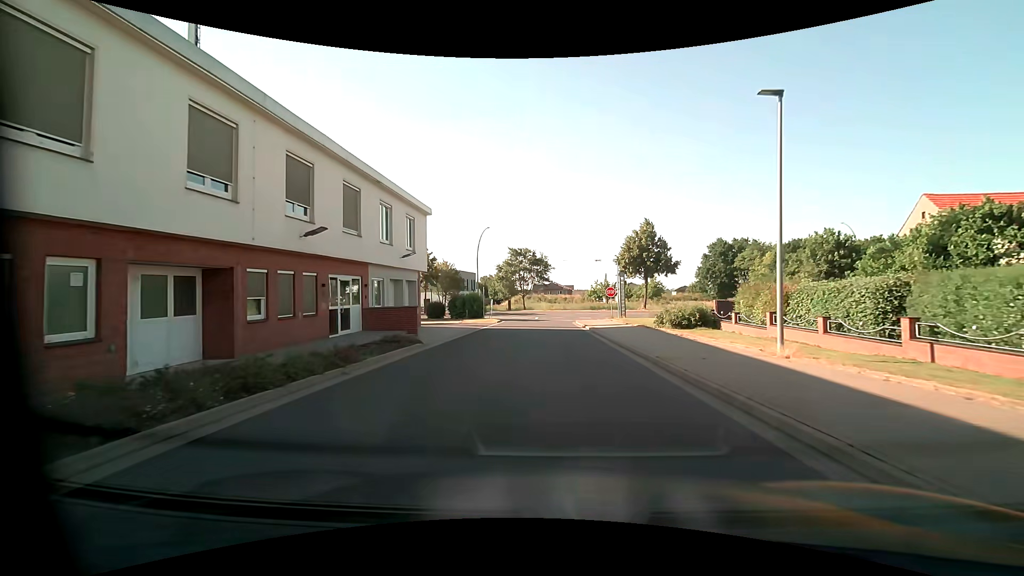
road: residential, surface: asphalt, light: Day
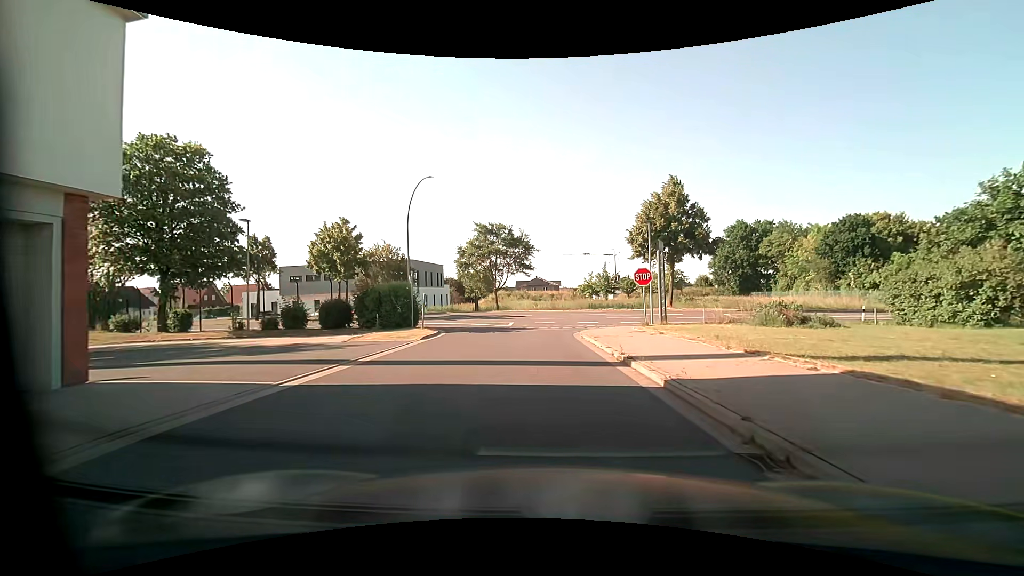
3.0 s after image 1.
(+0.3, +21.4) m; +2°
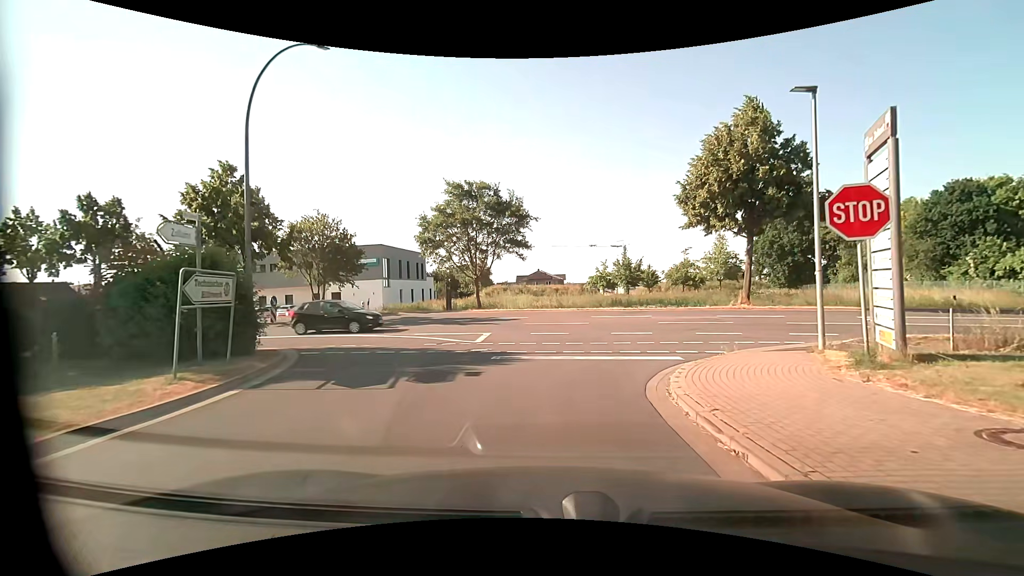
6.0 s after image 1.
(-0.2, +16.4) m; -1°
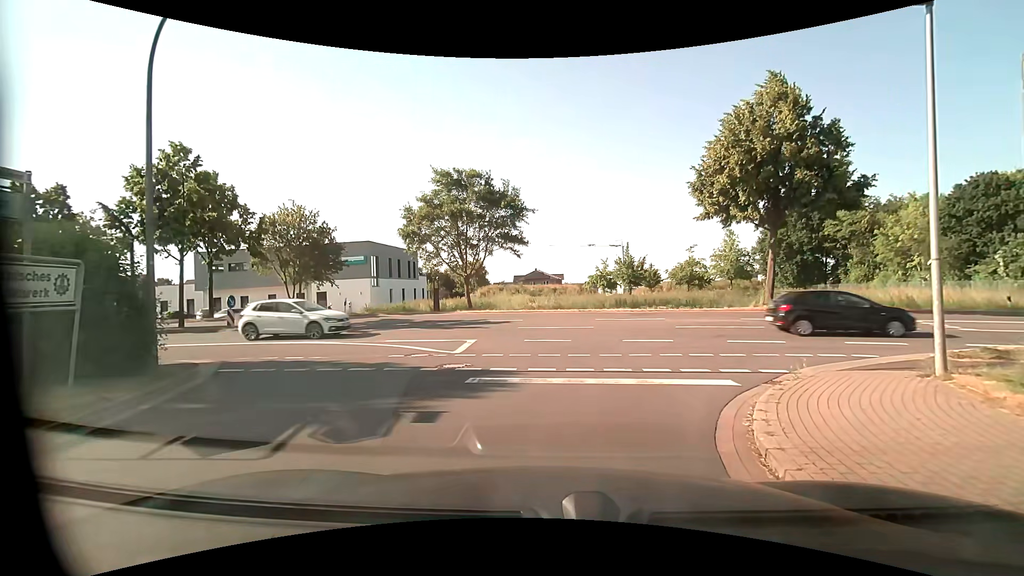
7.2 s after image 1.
(0.0, +3.2) m; +1°
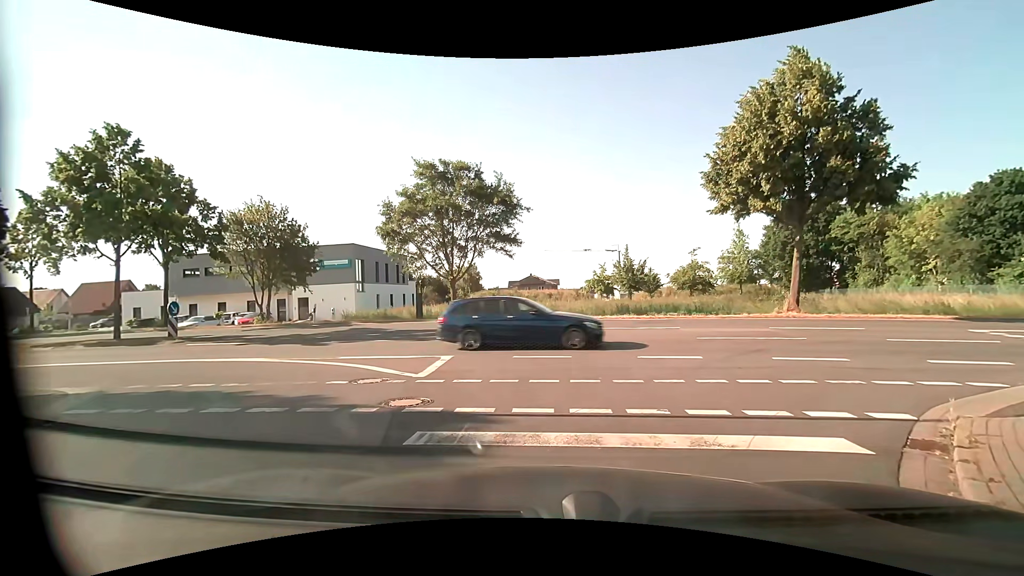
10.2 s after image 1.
(0.0, +3.2) m; -1°
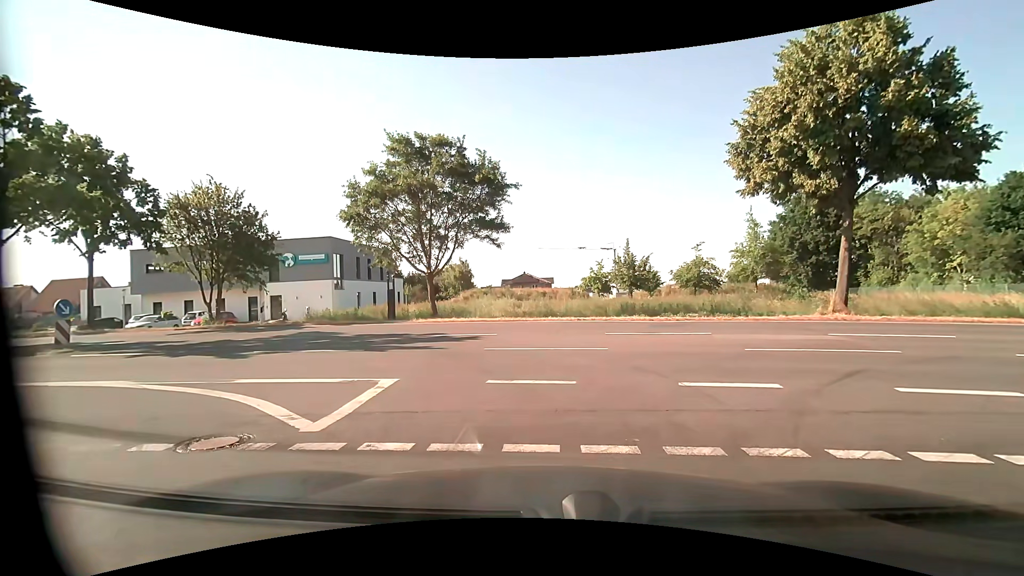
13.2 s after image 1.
(+0.2, +4.2) m; +3°
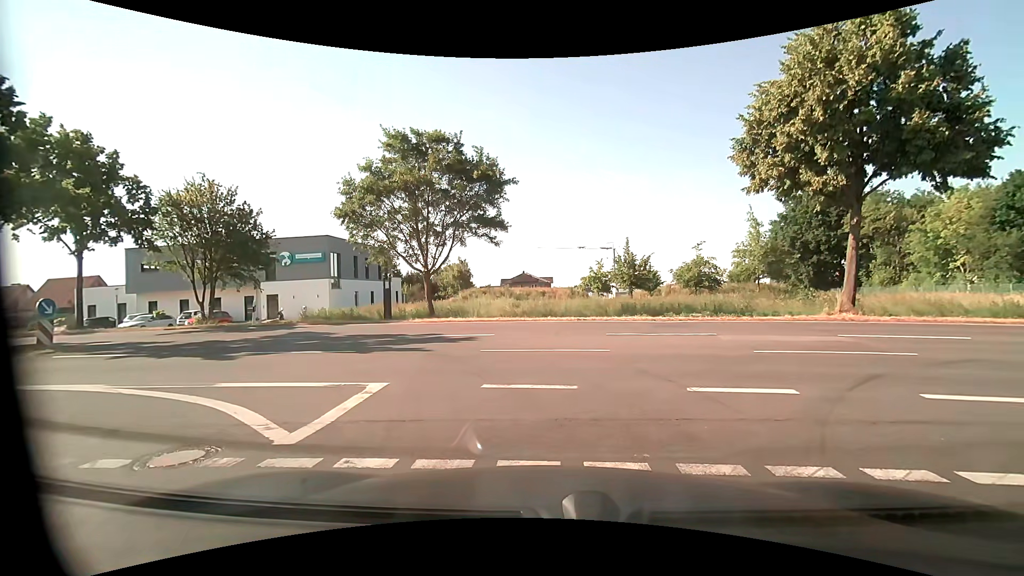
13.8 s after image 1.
(0.0, +0.5) m; 0°
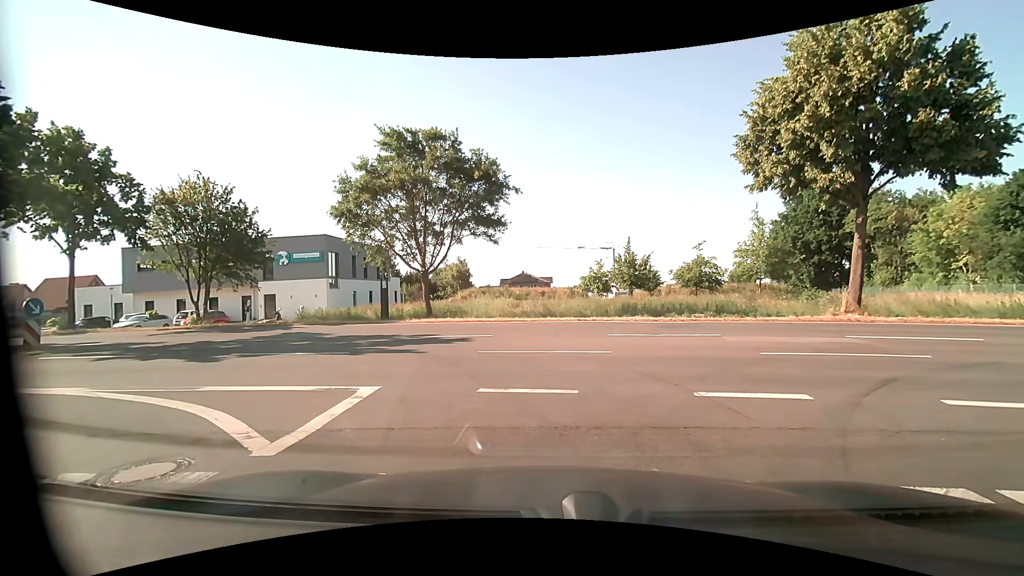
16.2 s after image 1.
(0.0, +0.4) m; 0°
